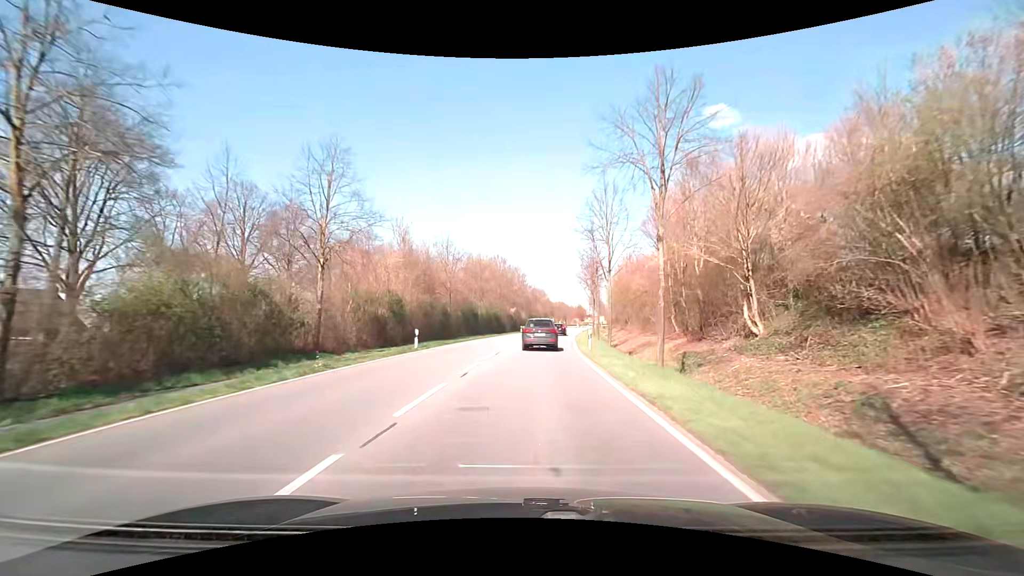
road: primary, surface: asphalt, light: Day
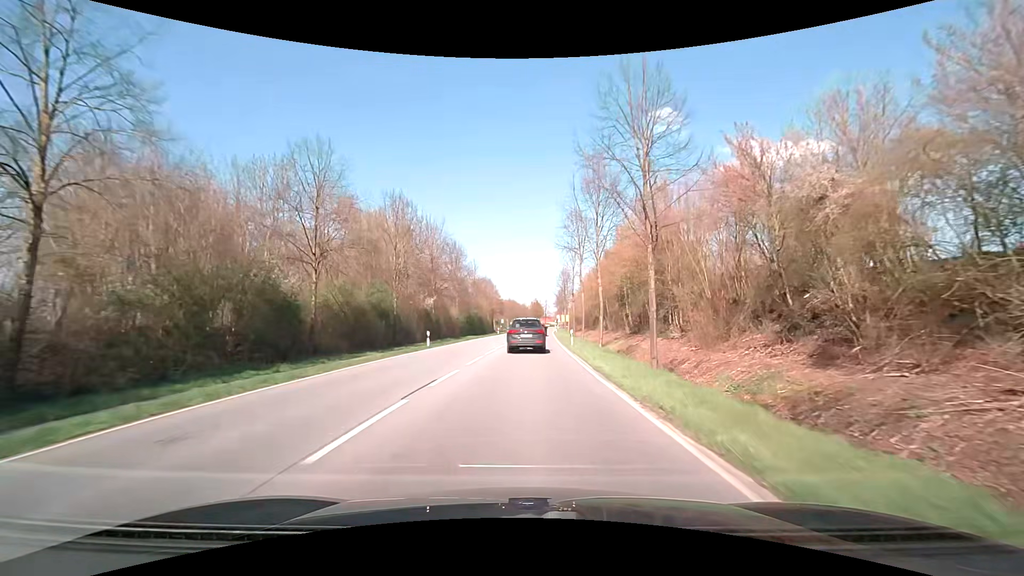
(+2.2, +44.2) m; +6°
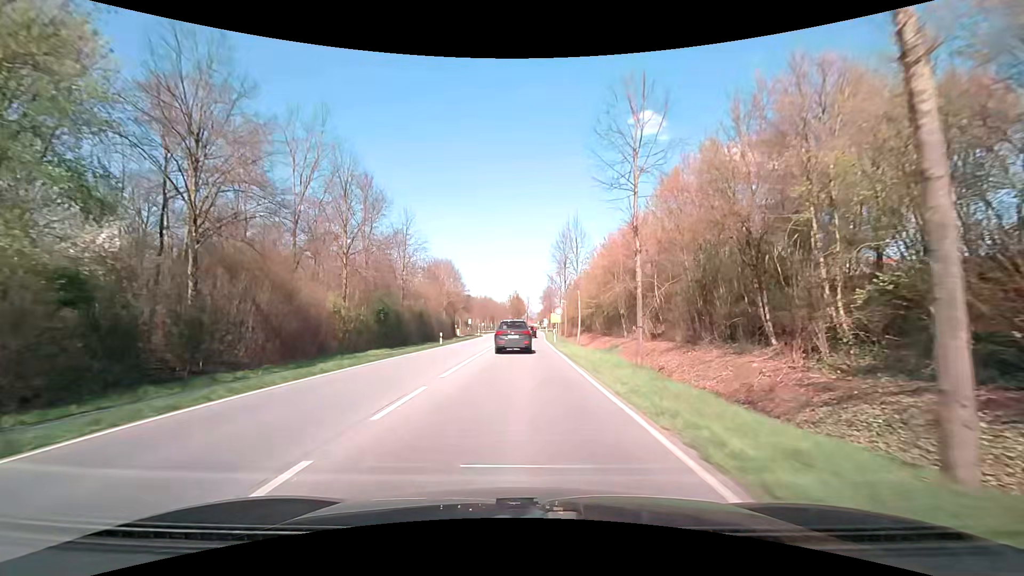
(+1.1, +39.9) m; +3°
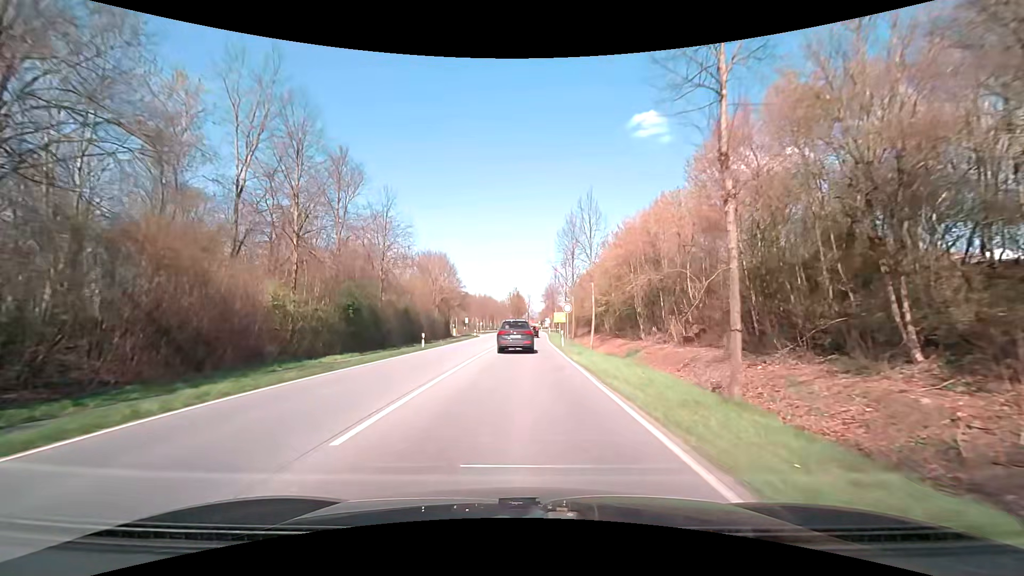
(0.0, +7.7) m; 0°
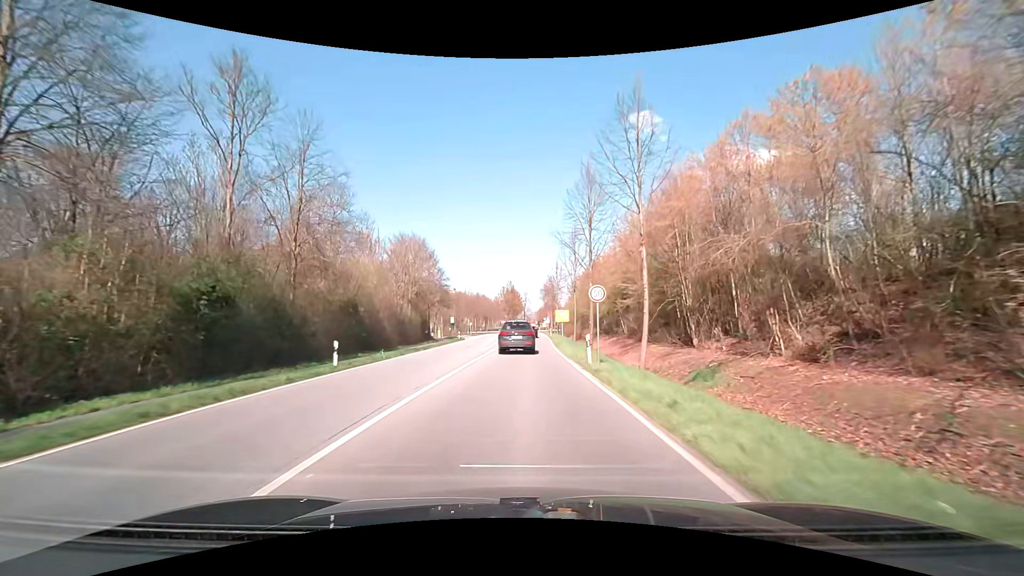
(0.0, +15.3) m; 0°
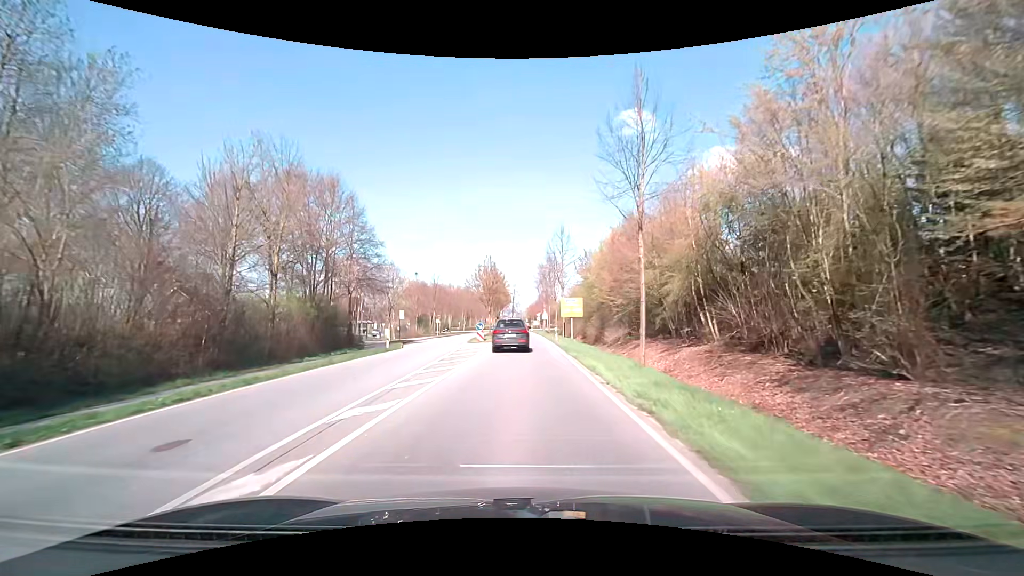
(+0.4, +29.6) m; +1°
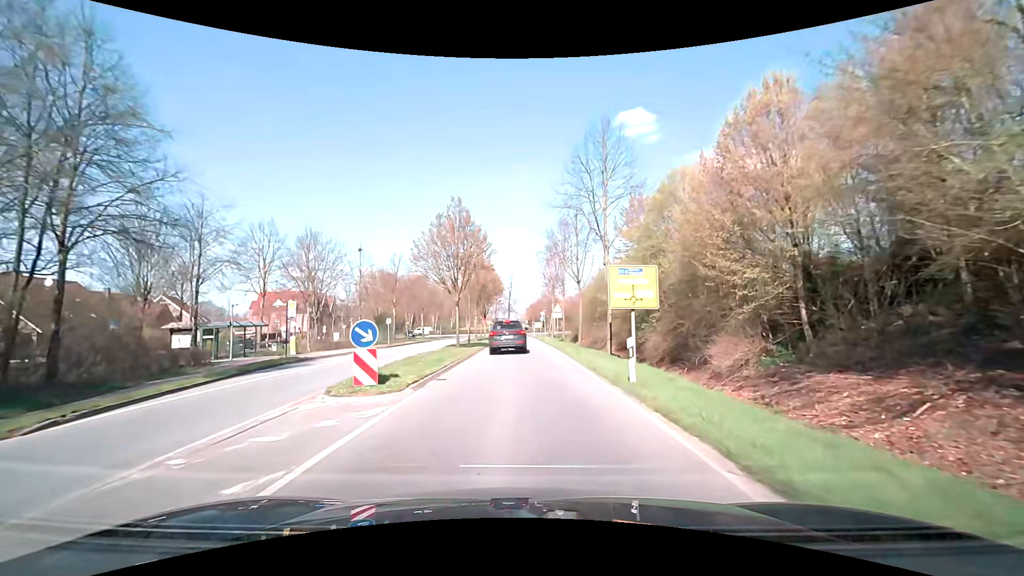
(+0.1, +27.3) m; 0°
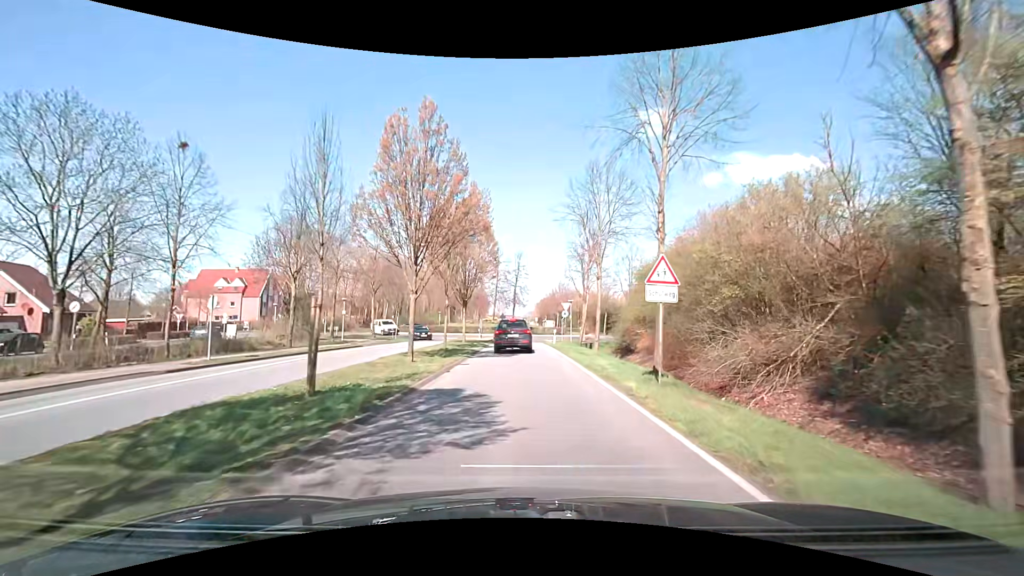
(-0.2, +29.4) m; -1°
(0, +10) (0, +20) (0, +30) (0, +40) (0, +50) (+6, +58) (+12, +66) (+14, +76) (+11, +85) (+5, +93) m
